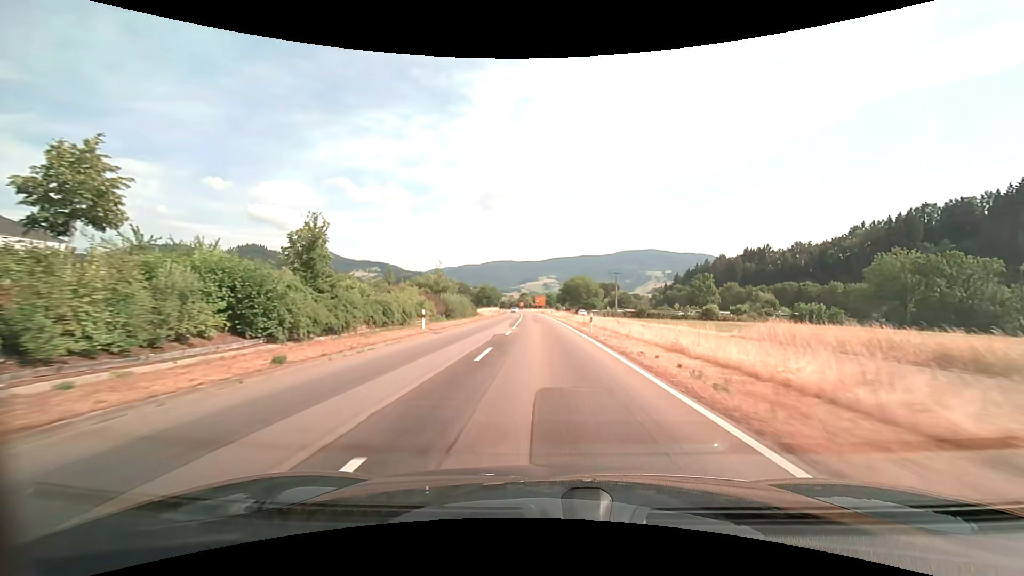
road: secondary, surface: asphalt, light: Day
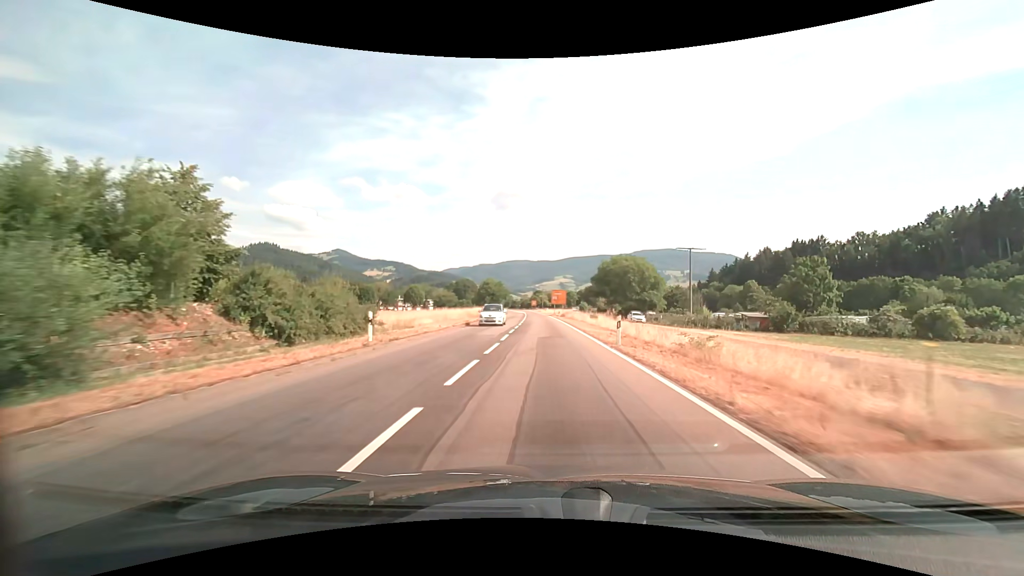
(-0.8, +54.2) m; -2°
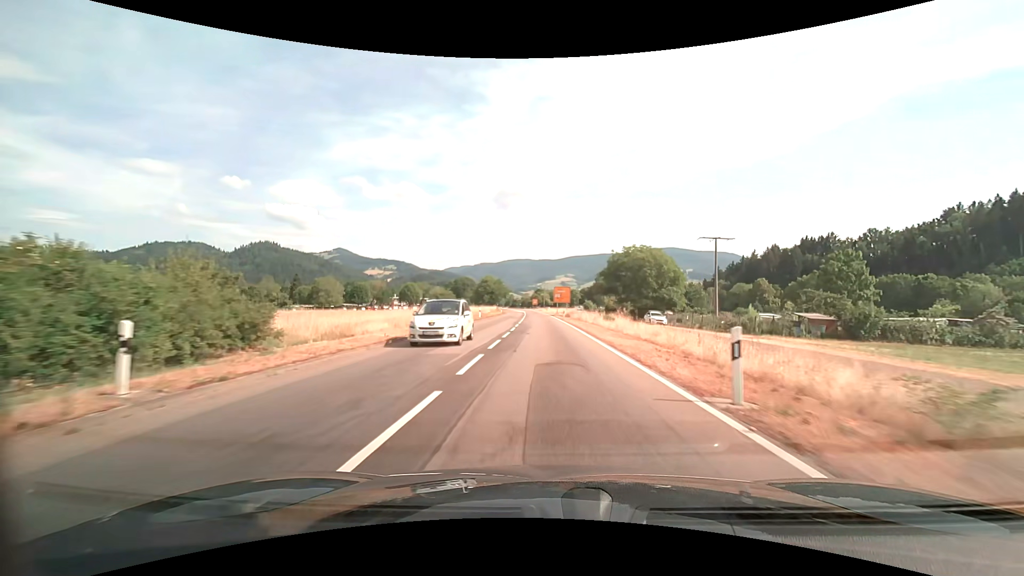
(0.0, +10.7) m; 0°
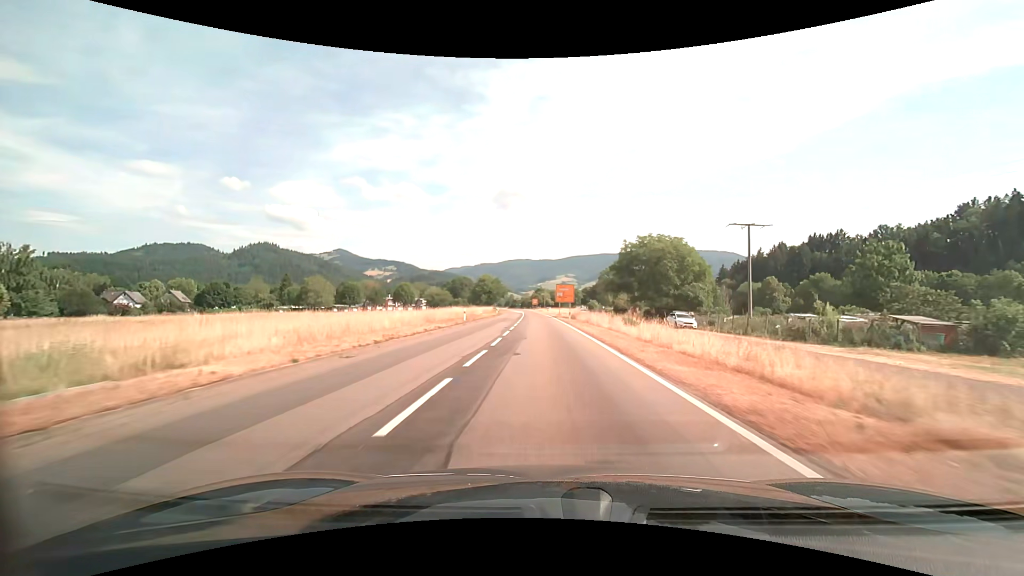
(0.0, +10.6) m; 0°
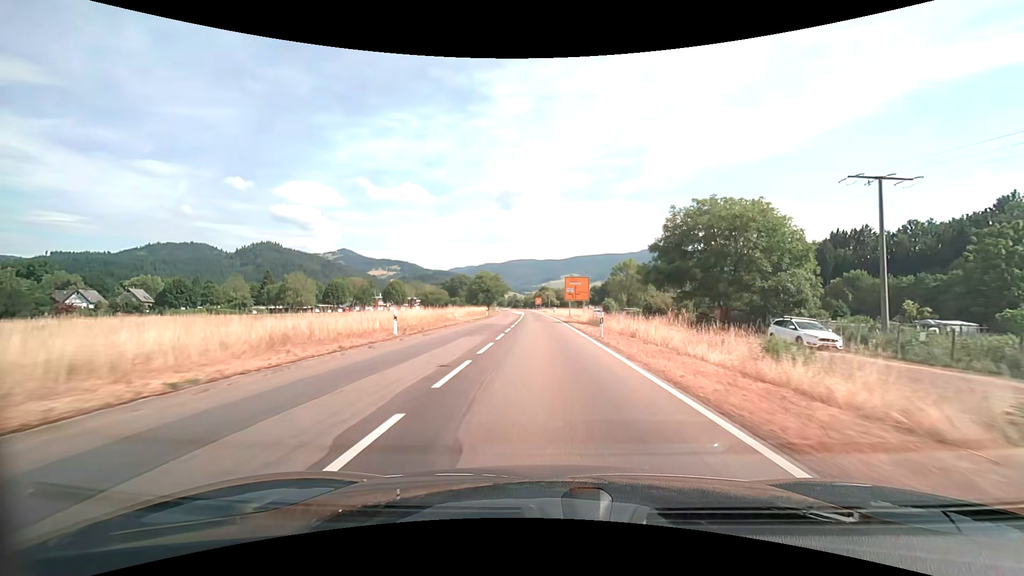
(-0.1, +20.9) m; 0°
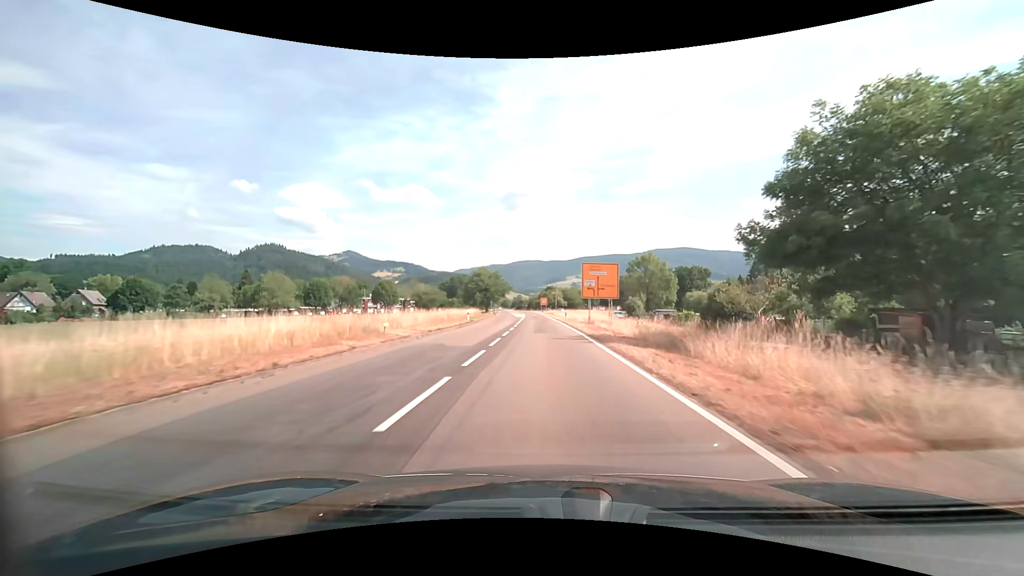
(-0.1, +20.7) m; -1°
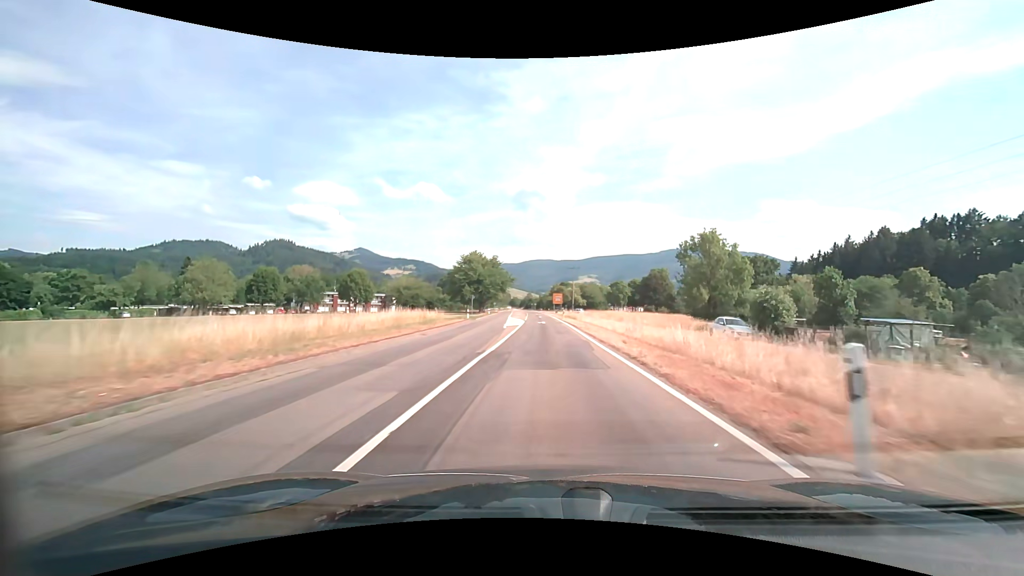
(-0.4, +41.5) m; -1°
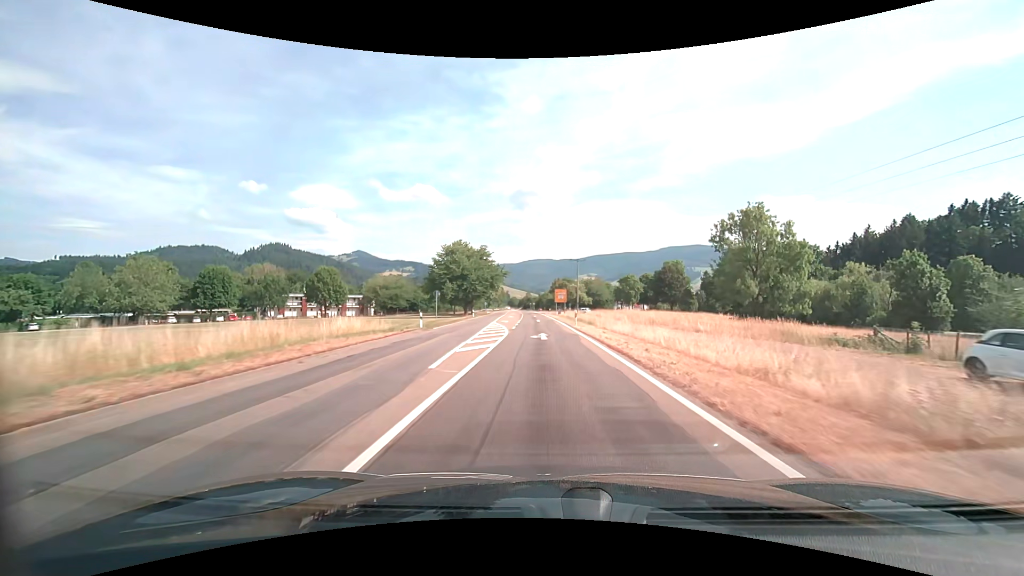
(0.0, +21.1) m; 0°
(0, +10) (0, +20) (0, +30) (0, +40) (-1, +50) (-1, +60) (-1, +70) (-2, +80) (-2, +90) (-3, +100) m
